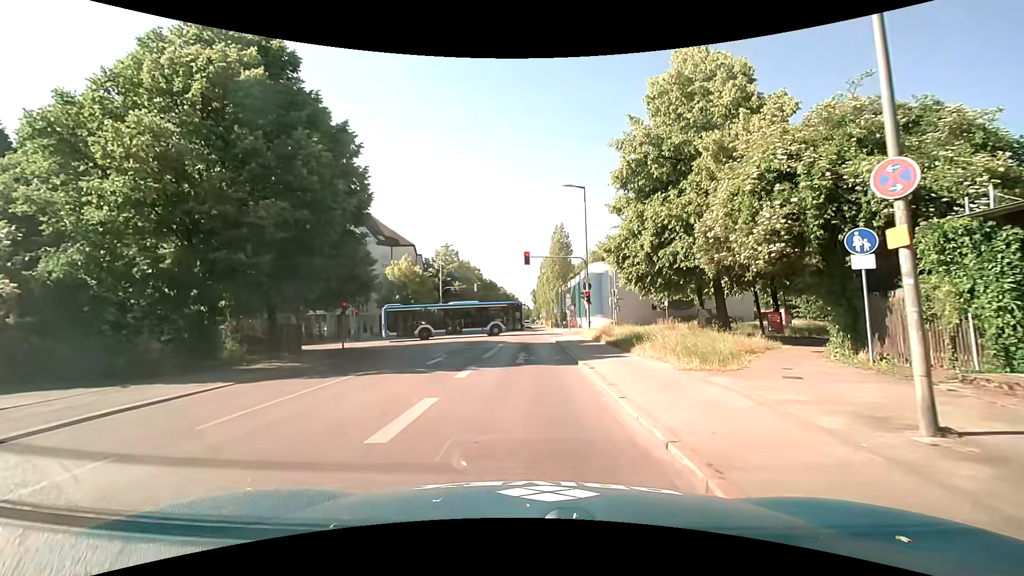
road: secondary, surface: asphalt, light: Day
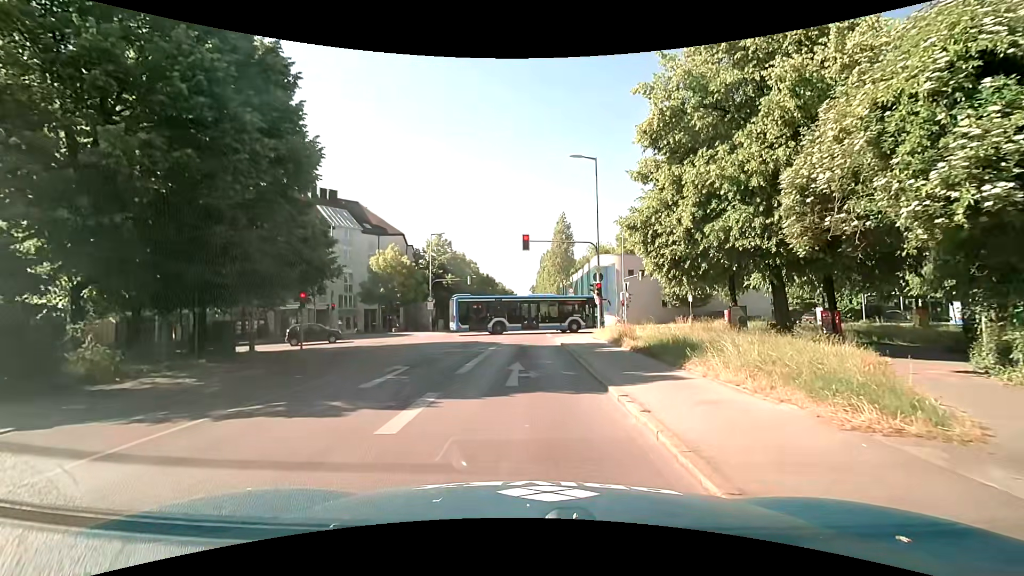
(0.0, +5.6) m; +1°
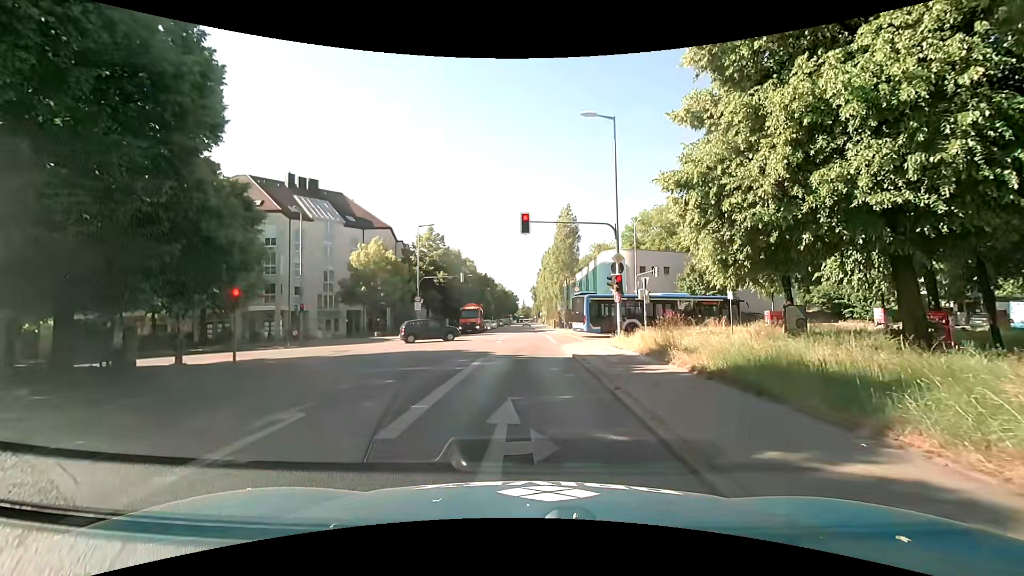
(0.0, +6.0) m; 0°
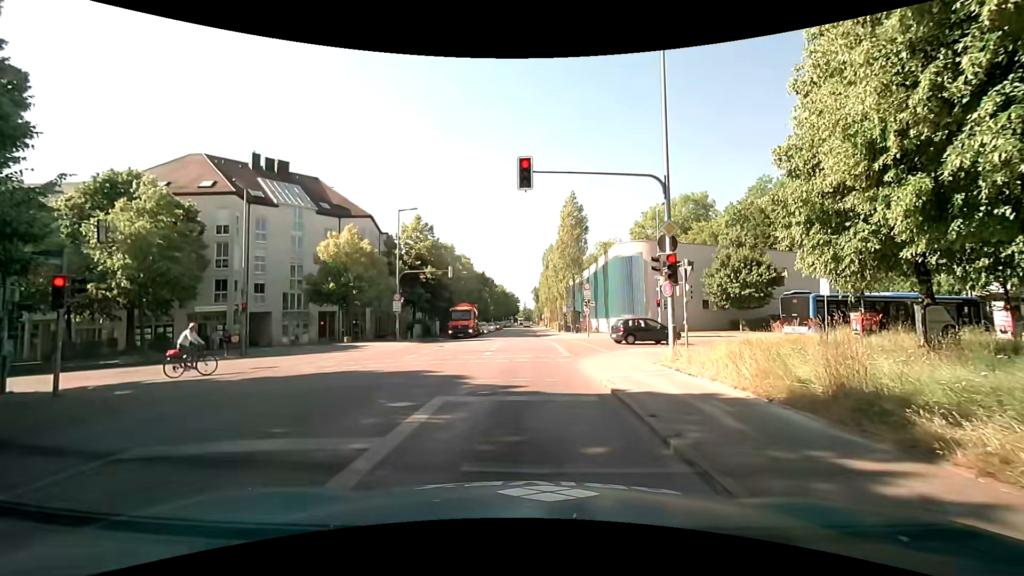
(-0.1, +7.9) m; -1°
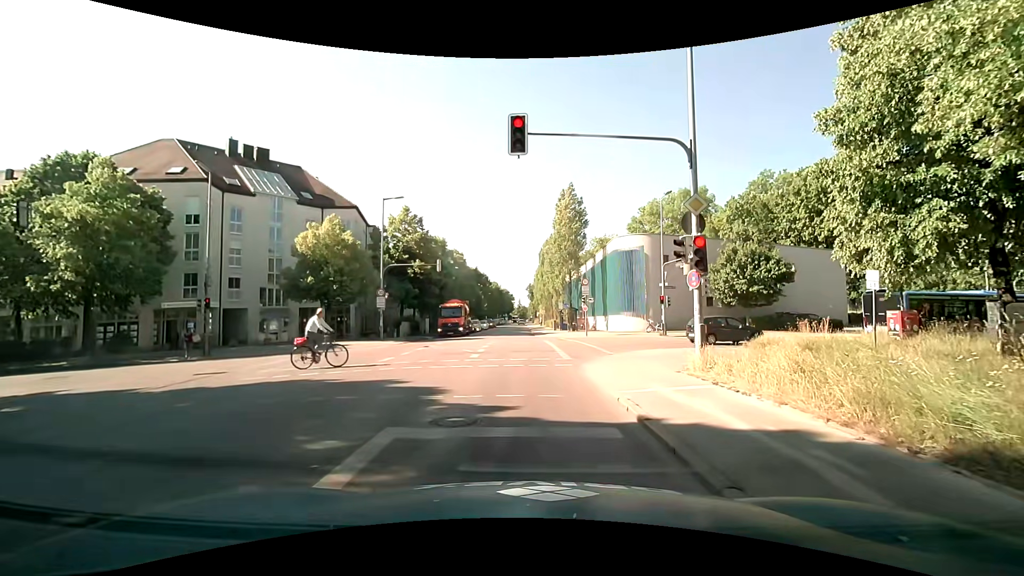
(0.0, +2.8) m; 0°
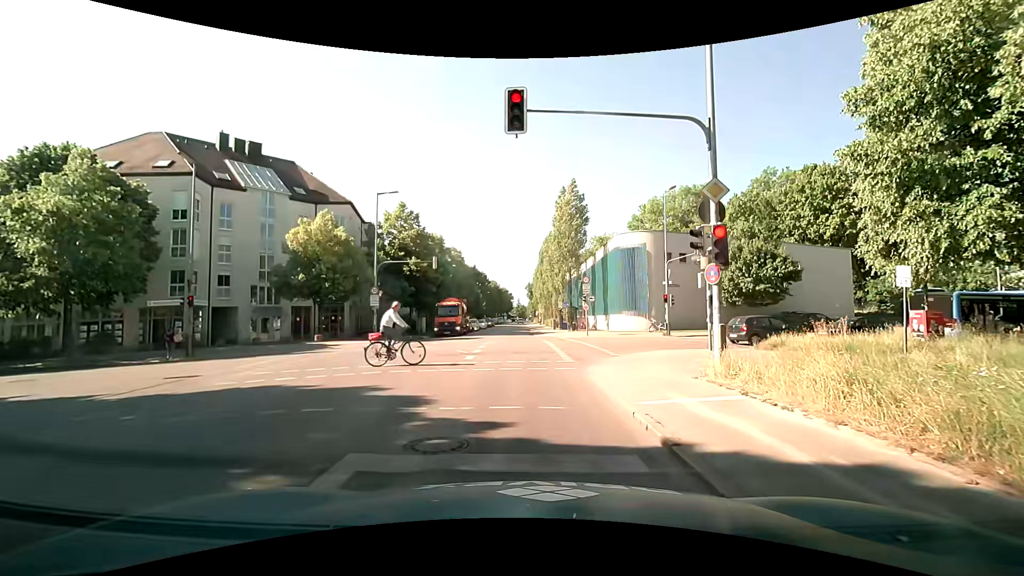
(0.0, +1.2) m; +1°
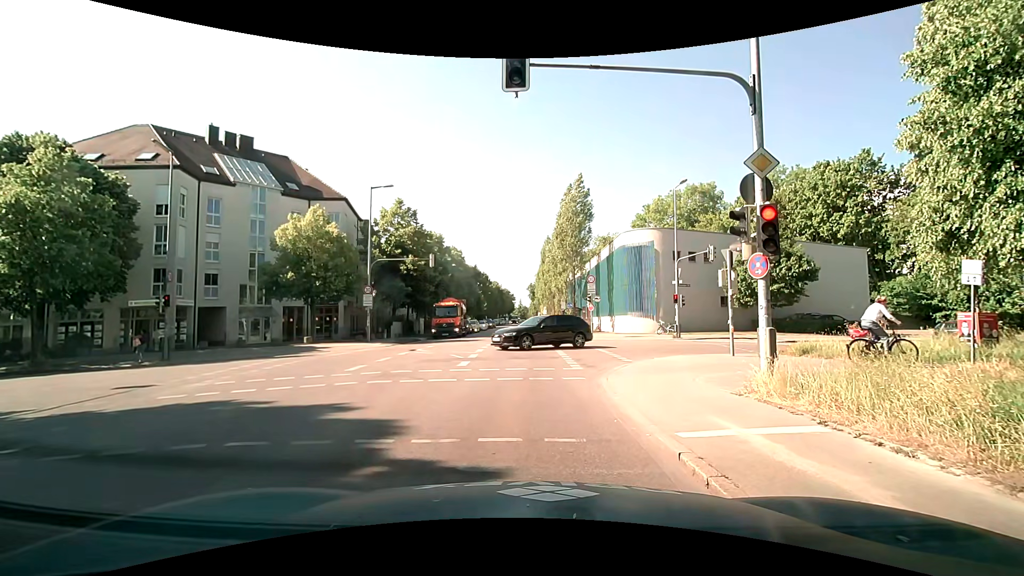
(0.0, +1.9) m; -1°
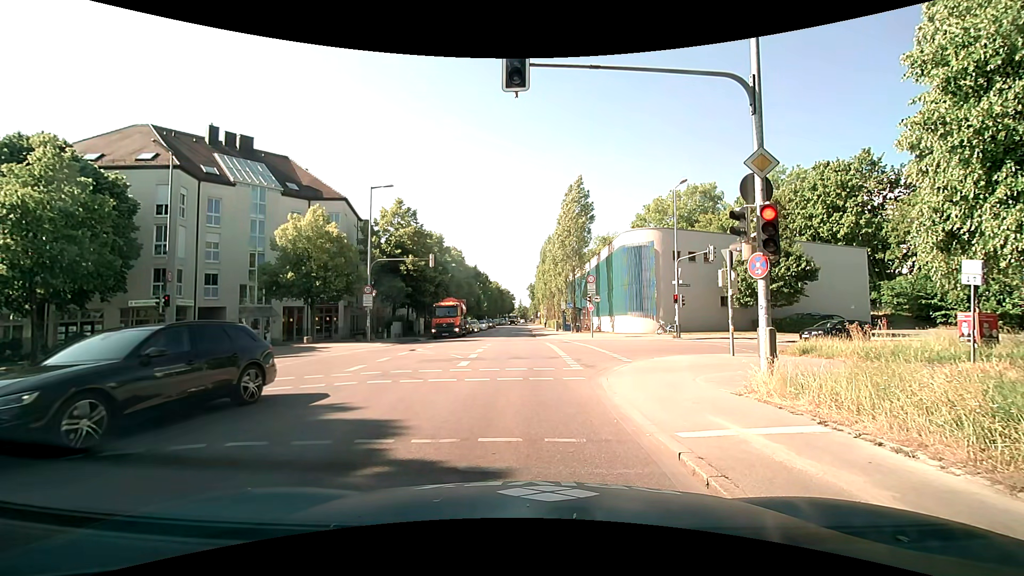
(0.0, 0.0) m; 0°
(0, +10) (+2, +20) (+10, +25) (+19, +28) (+29, +30) (+39, +33) (+48, +35) (+58, +38) (+68, +41) (+77, +43) m
